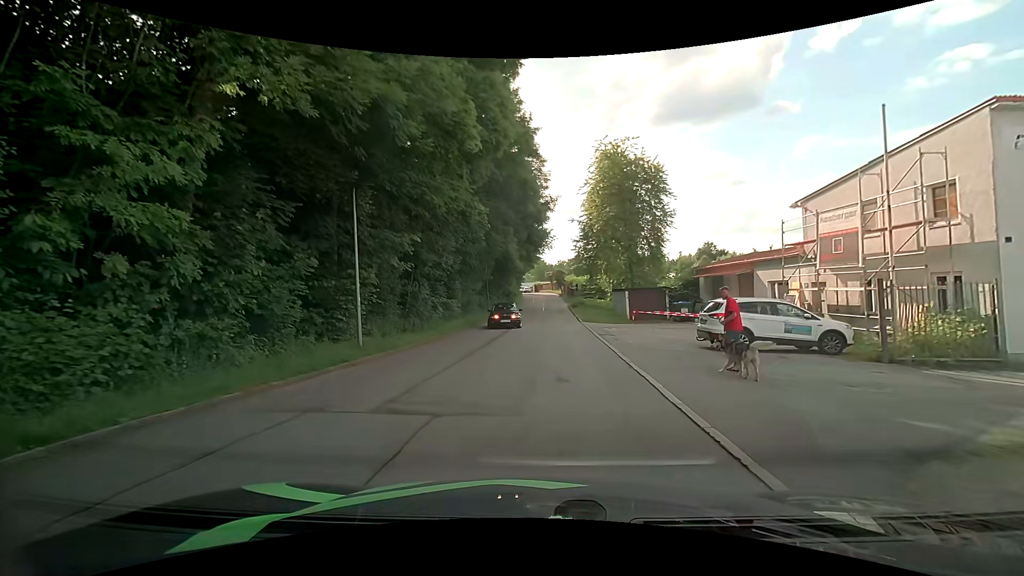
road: residential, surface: asphalt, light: Day
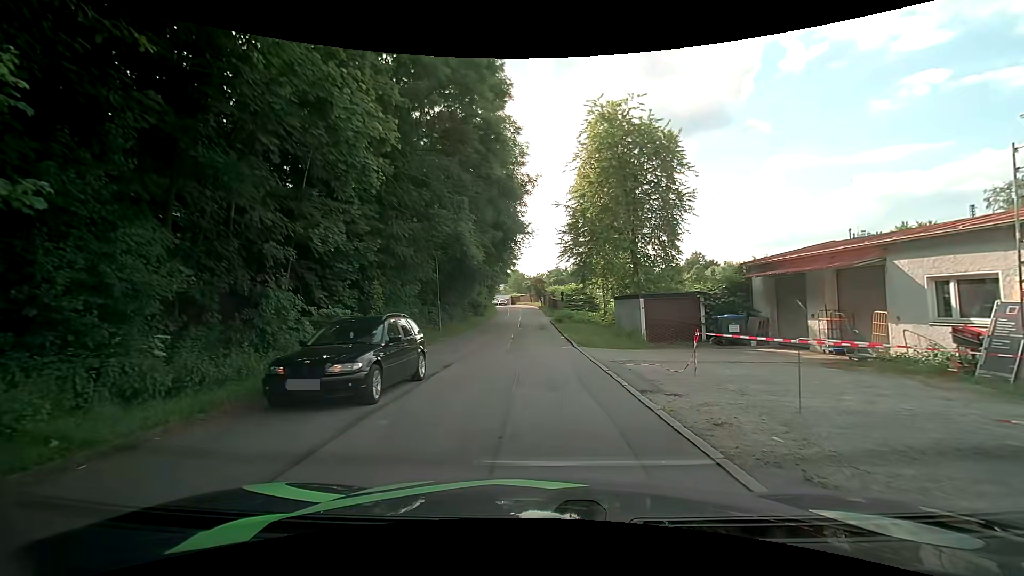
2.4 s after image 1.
(+0.3, +12.5) m; +2°
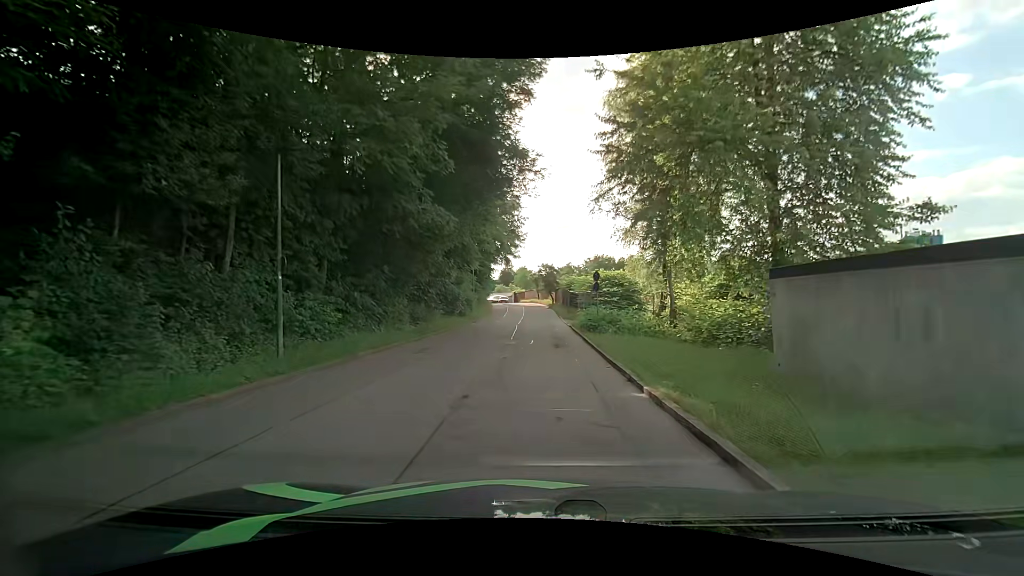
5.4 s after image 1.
(-0.1, +19.4) m; -1°
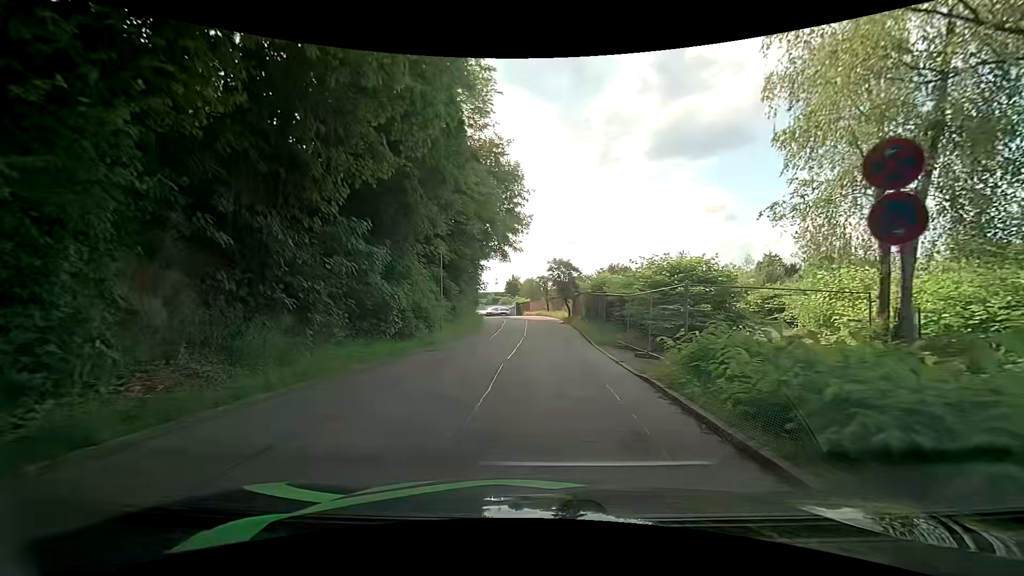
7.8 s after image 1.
(0.0, +17.3) m; -1°
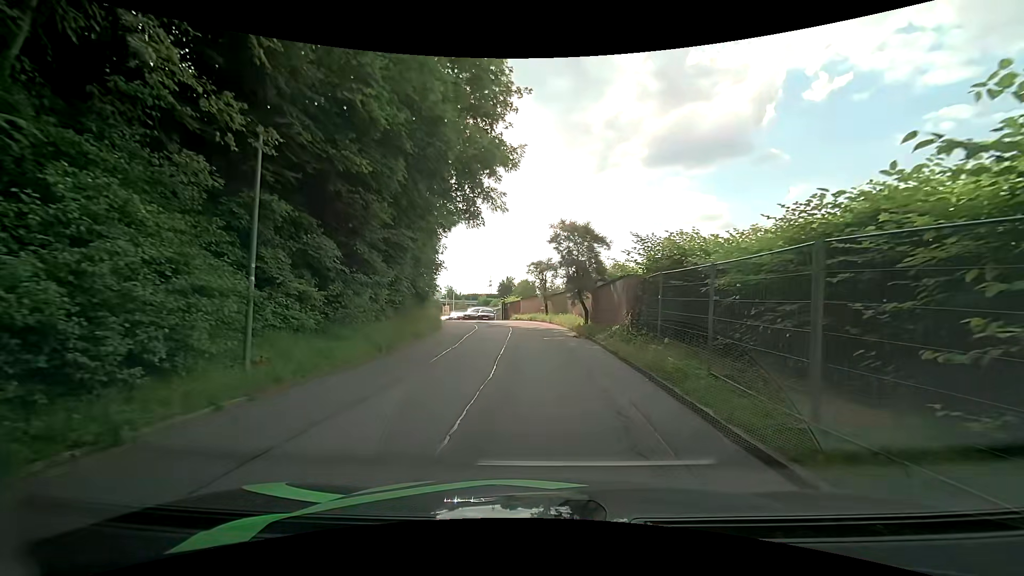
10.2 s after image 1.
(+0.1, +17.0) m; +2°
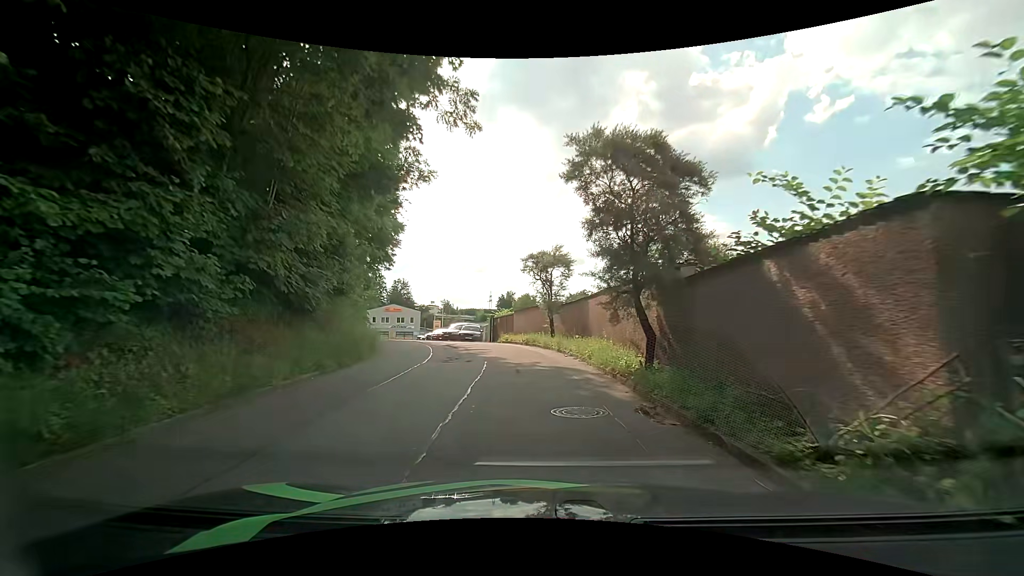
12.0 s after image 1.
(-0.2, +12.2) m; -1°
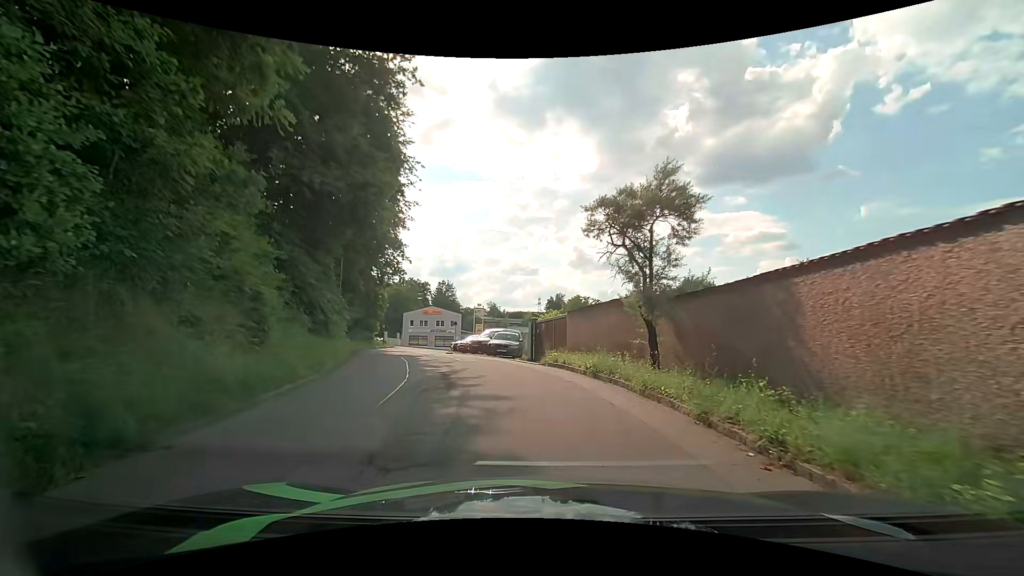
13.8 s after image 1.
(-0.5, +10.9) m; -7°
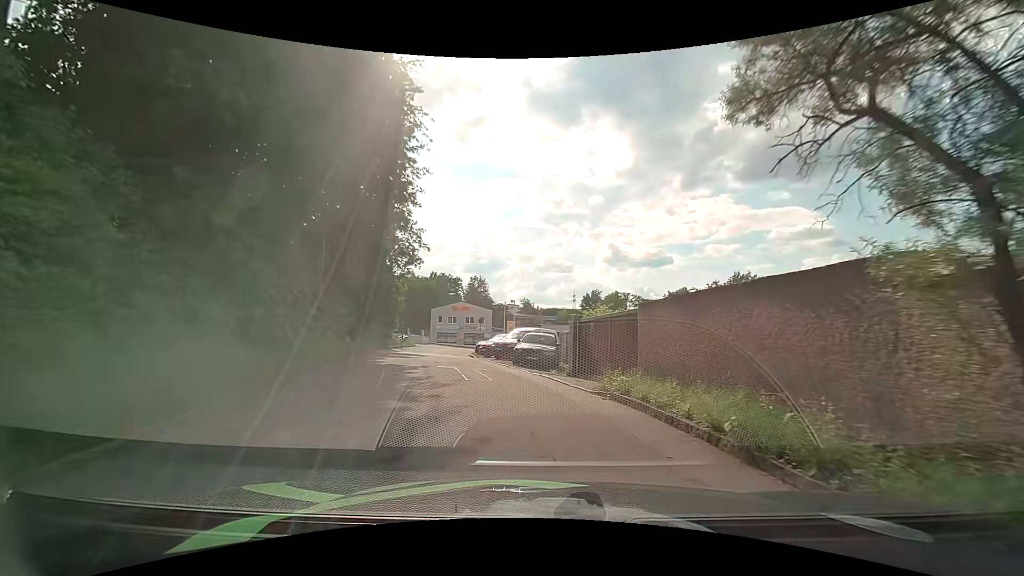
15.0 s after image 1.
(0.0, +6.7) m; -2°
(-1, +10) (-3, +20) (-6, +29) (-8, +39) (-9, +49) (-10, +59) (-10, +69) (-7, +79) (-5, +88) (-13, +93) m
